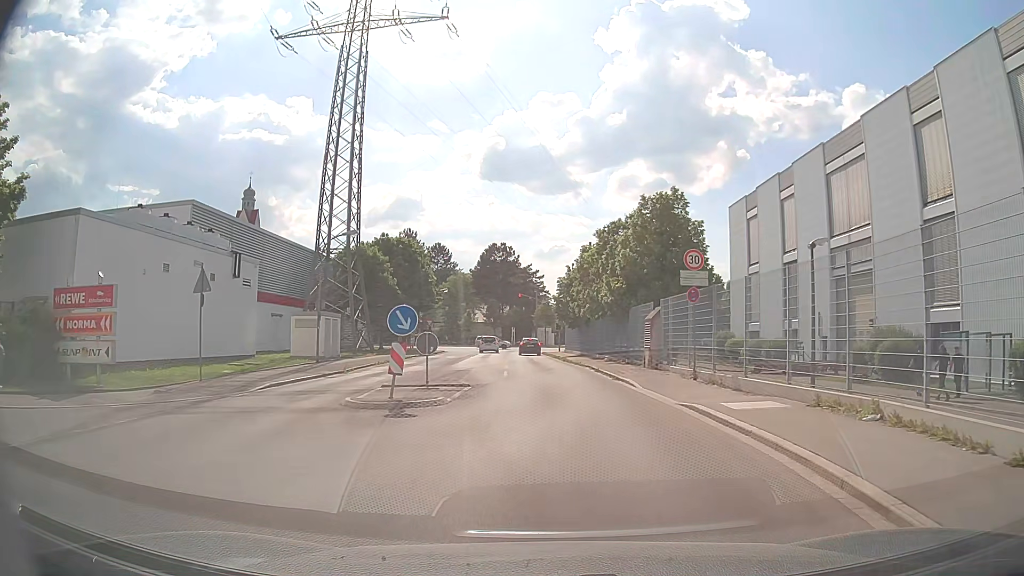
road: residential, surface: asphalt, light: Day
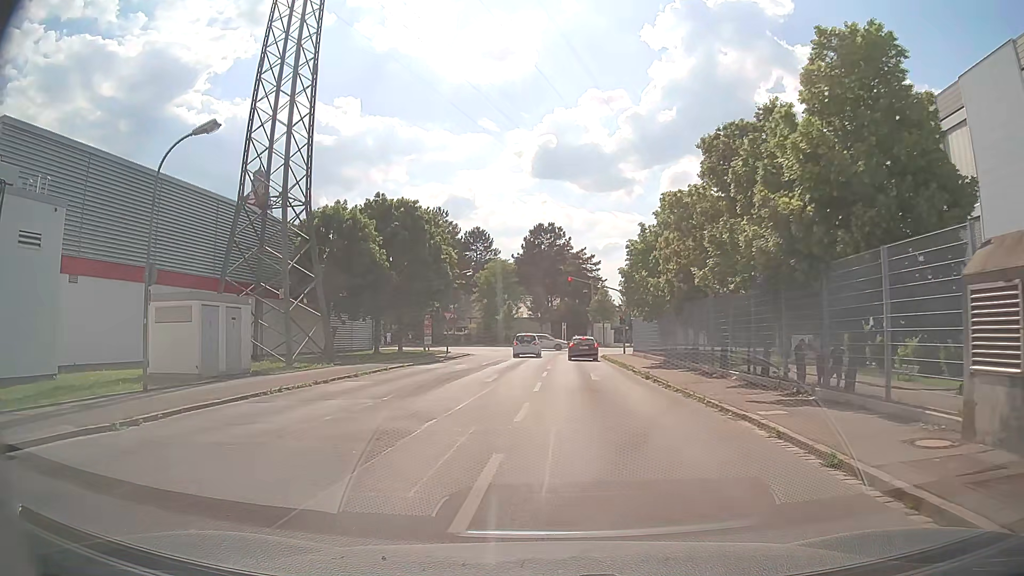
(-0.1, +18.8) m; -4°
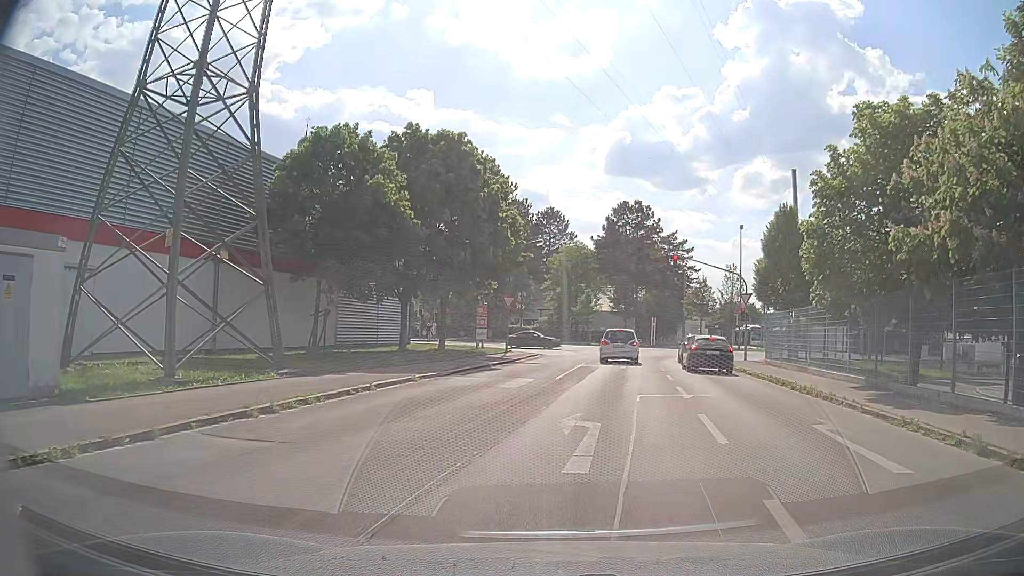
(-1.2, +14.2) m; -7°
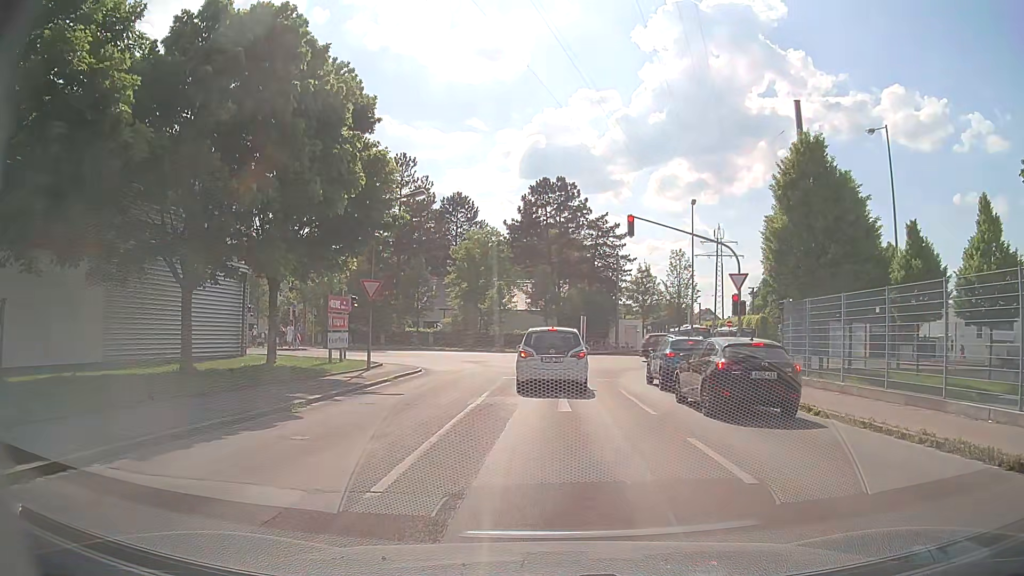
(+1.0, +14.0) m; +8°
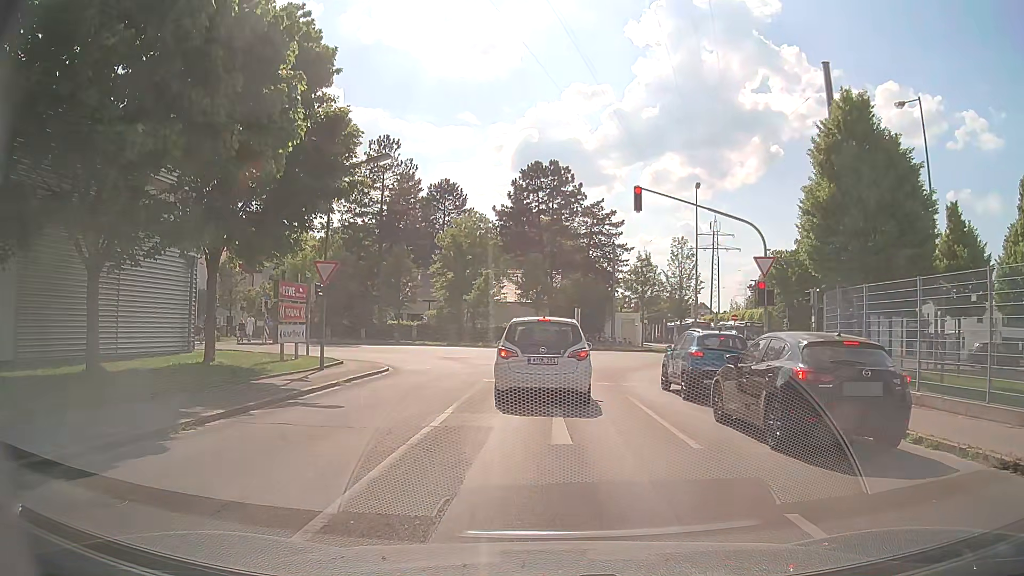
(+0.1, +4.2) m; +2°
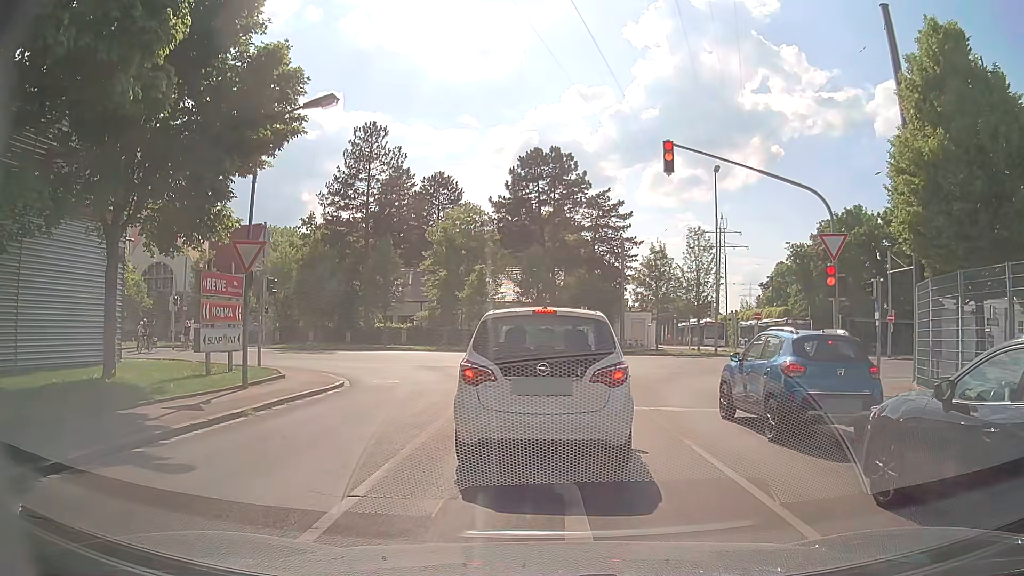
(-0.1, +5.4) m; 0°
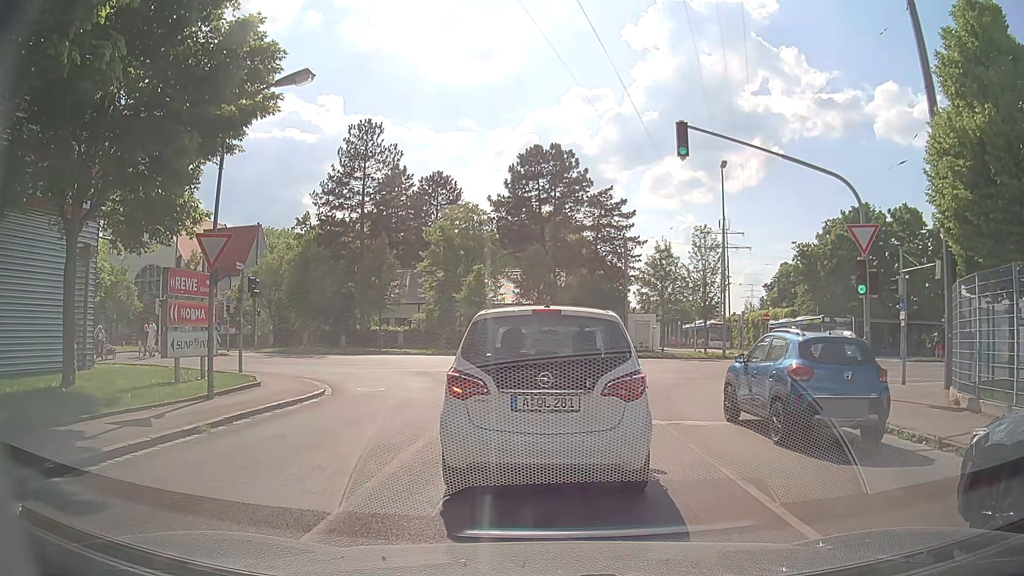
(0.0, +1.7) m; 0°
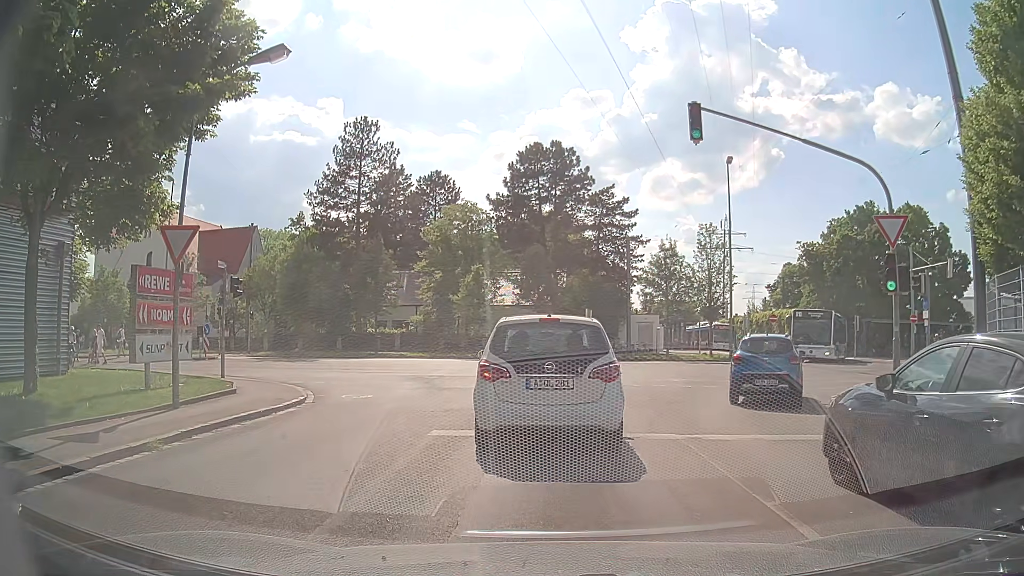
(0.0, +1.5) m; -1°
